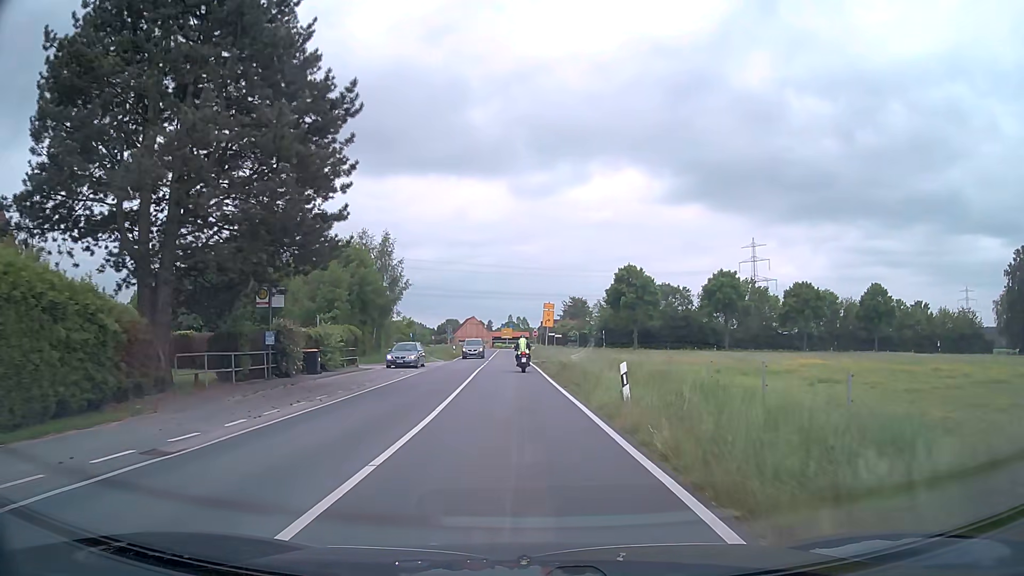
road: secondary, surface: asphalt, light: Day
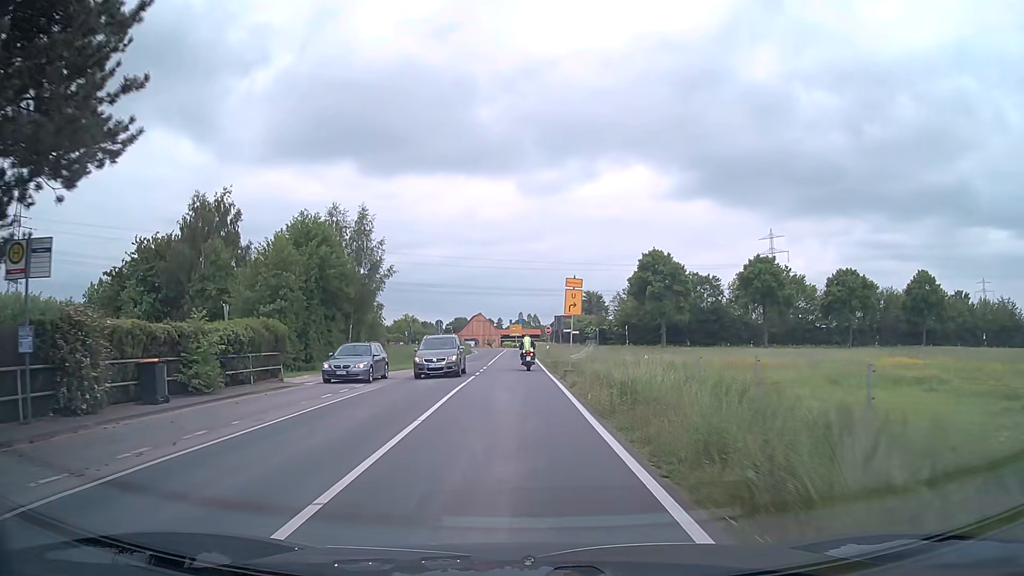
(-0.1, +13.9) m; -1°
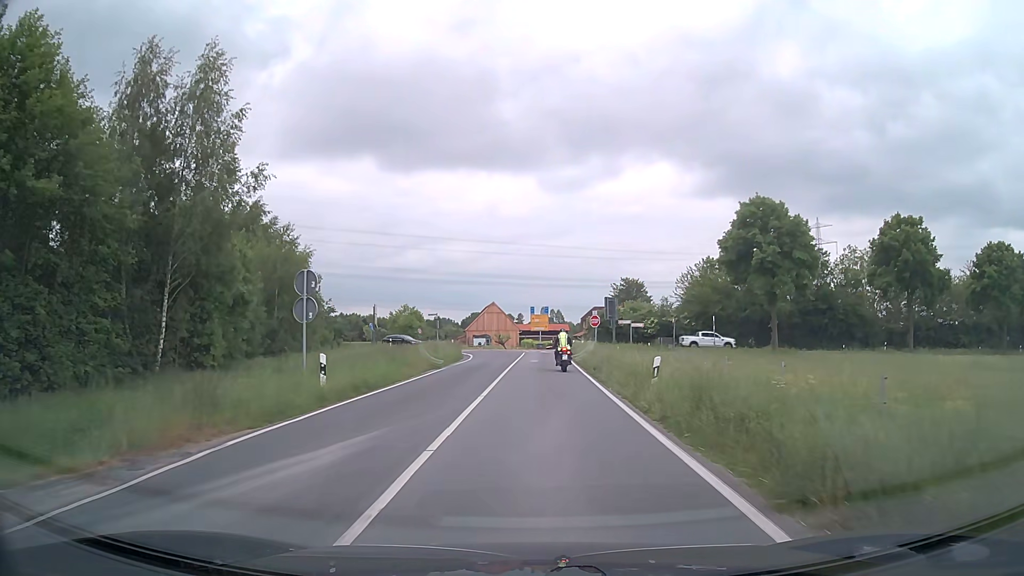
(-1.0, +34.4) m; -2°
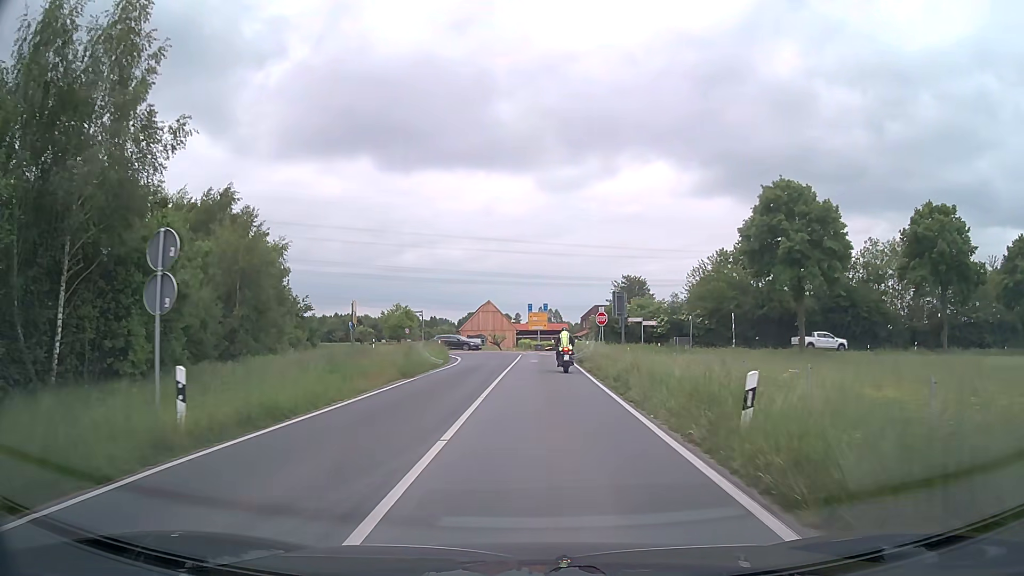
(0.0, +6.5) m; 0°
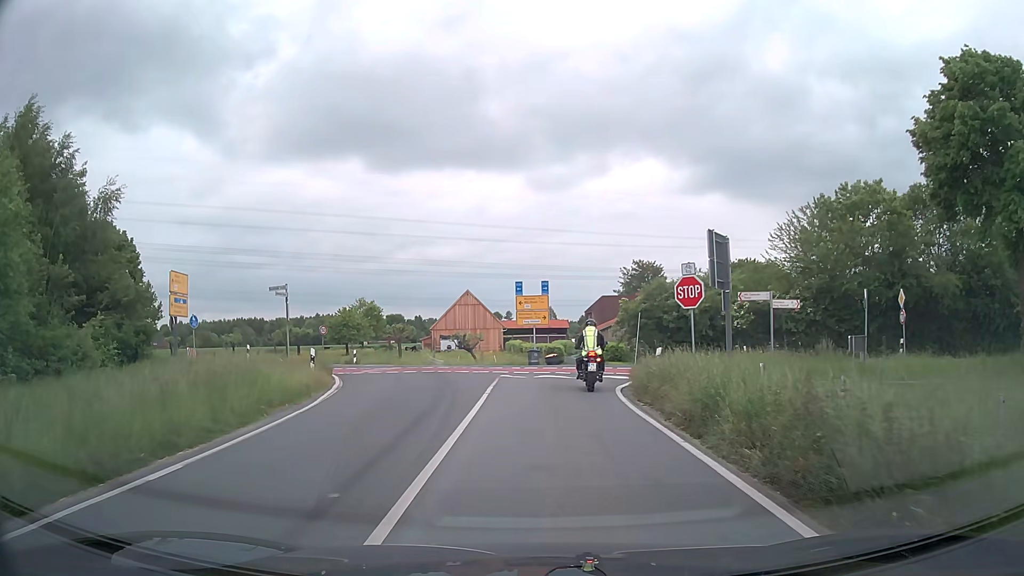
(+0.1, +26.4) m; 0°
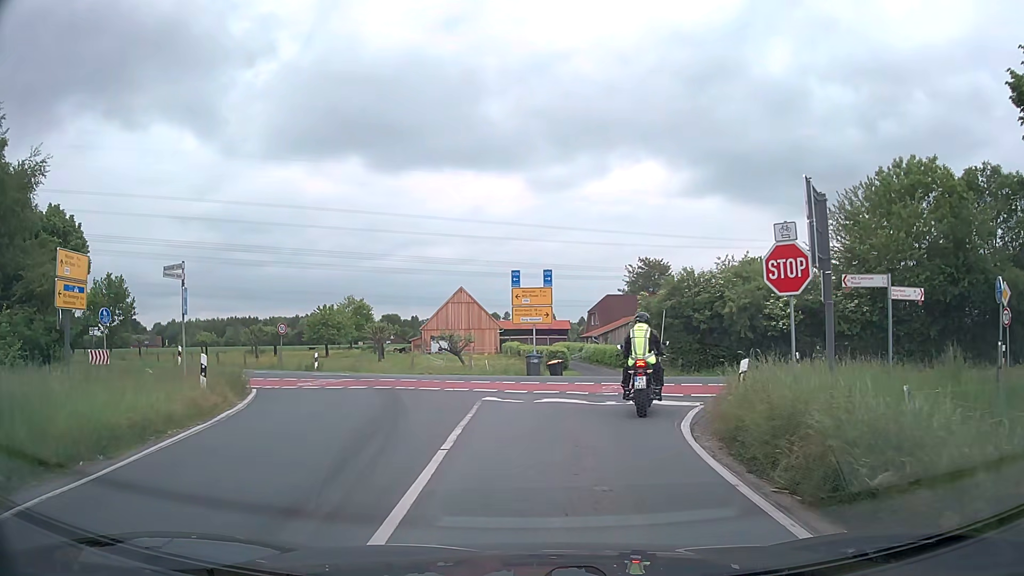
(0.0, +7.2) m; 0°
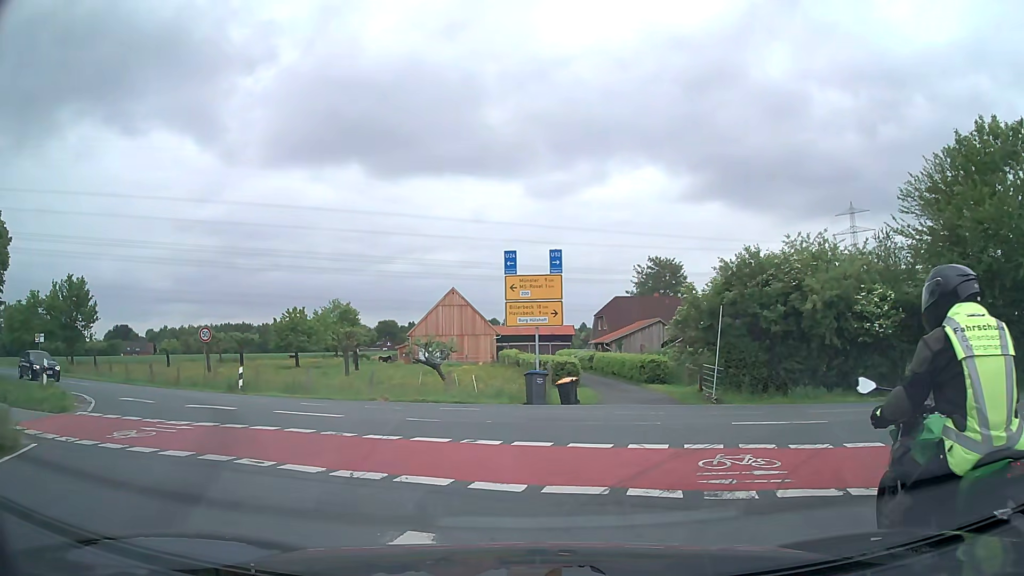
(0.0, +9.0) m; -1°
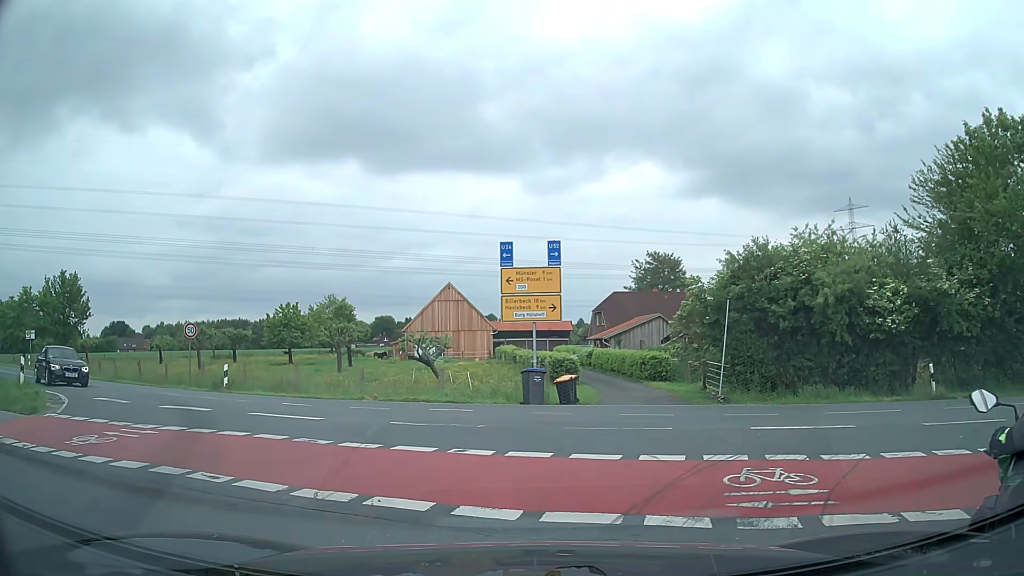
(0.0, +1.0) m; 0°
